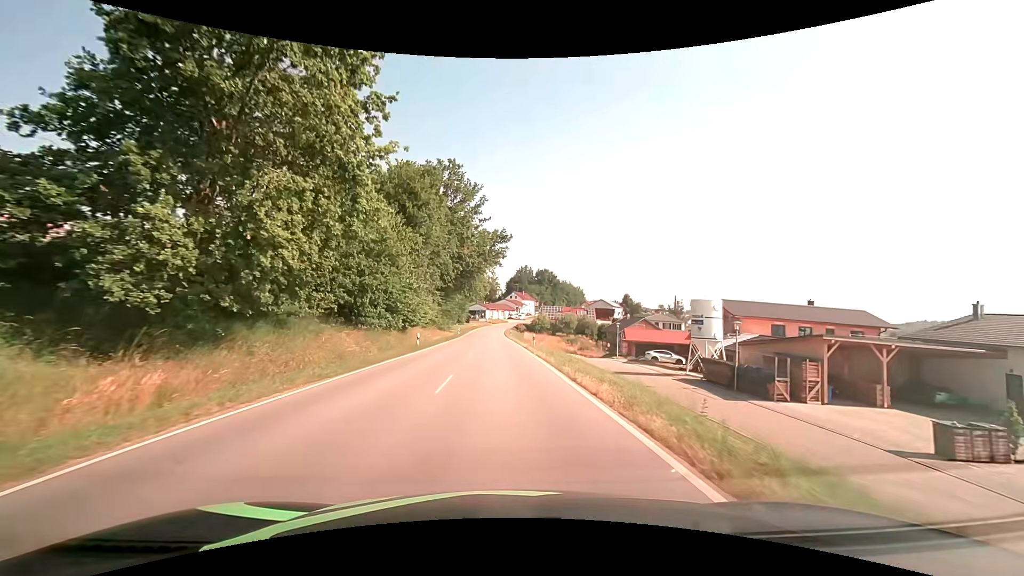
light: Day
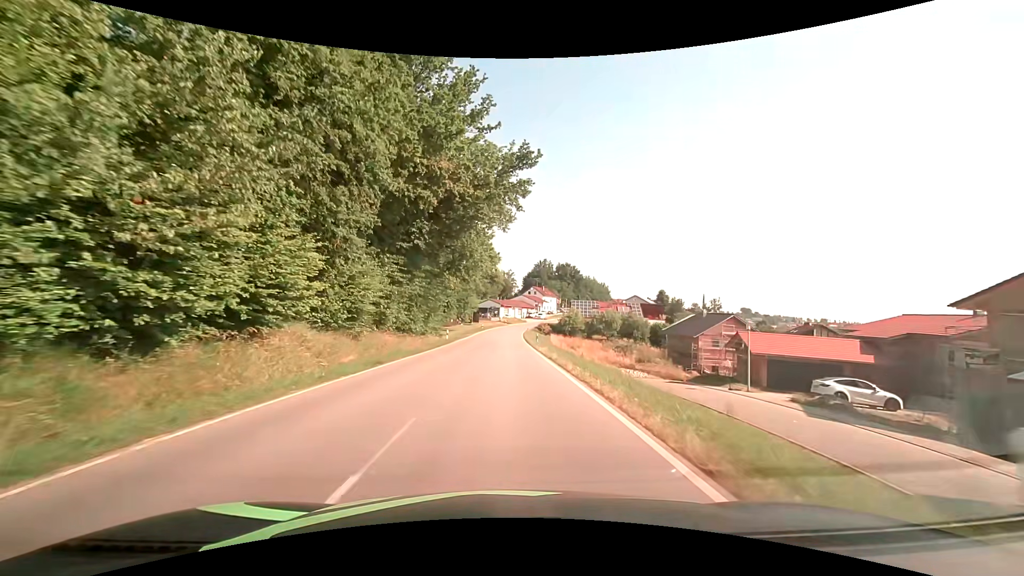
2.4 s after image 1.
(-0.6, +30.7) m; -2°
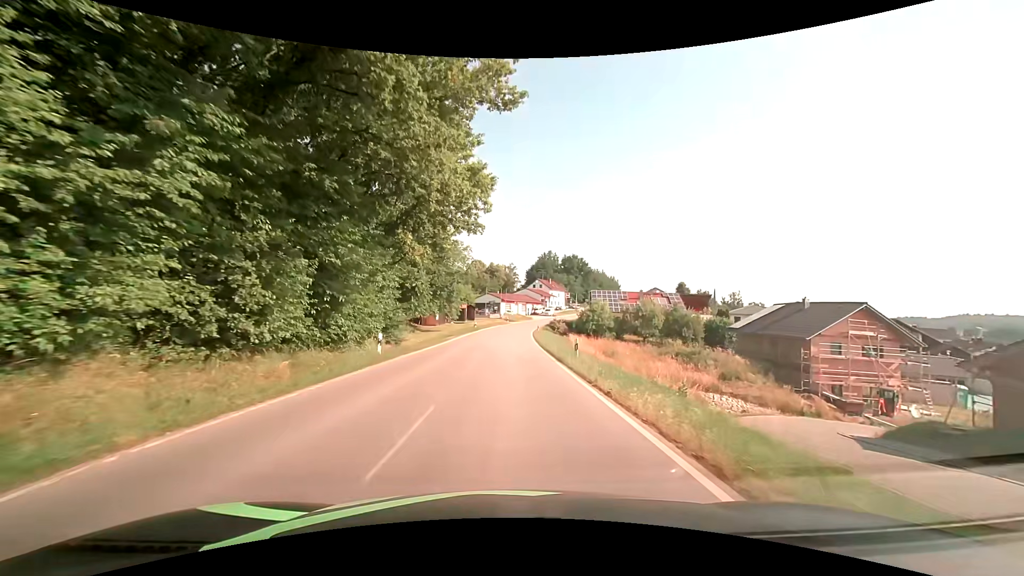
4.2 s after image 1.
(0.0, +22.9) m; 0°
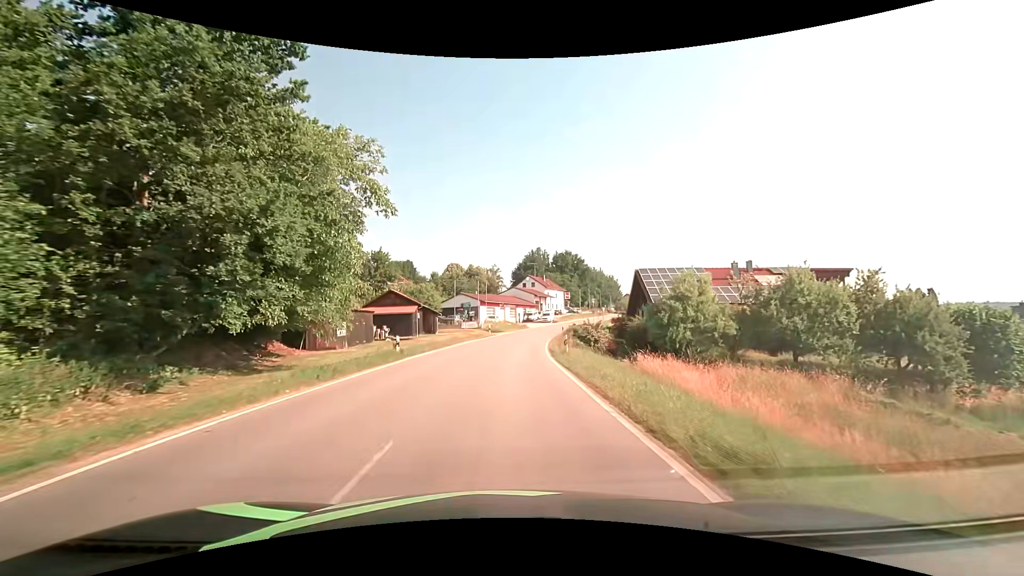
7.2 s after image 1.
(+0.4, +38.1) m; +2°
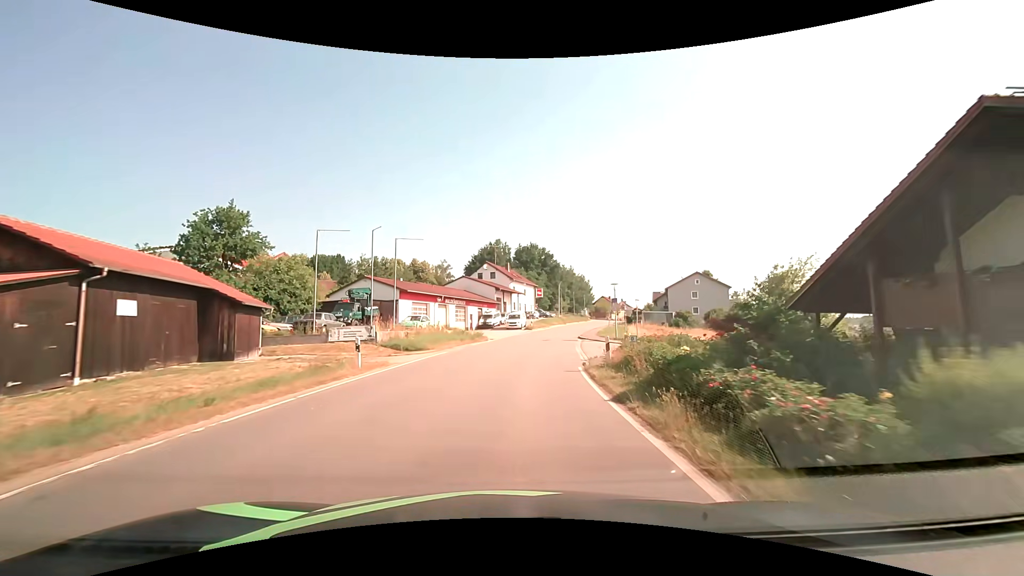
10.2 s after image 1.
(+1.0, +37.6) m; +5°
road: tertiary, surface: asphalt
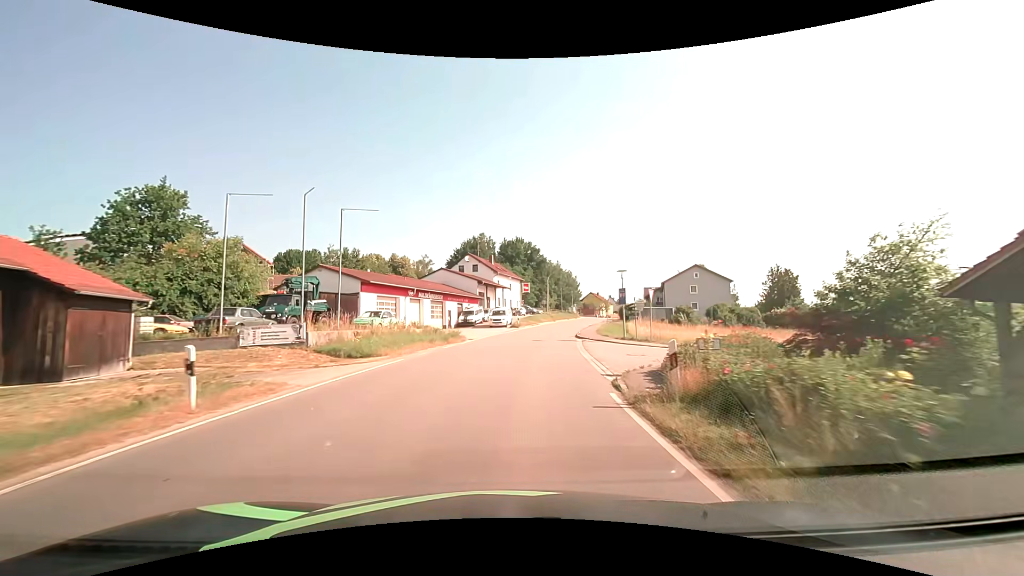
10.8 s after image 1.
(+0.1, +7.5) m; +2°
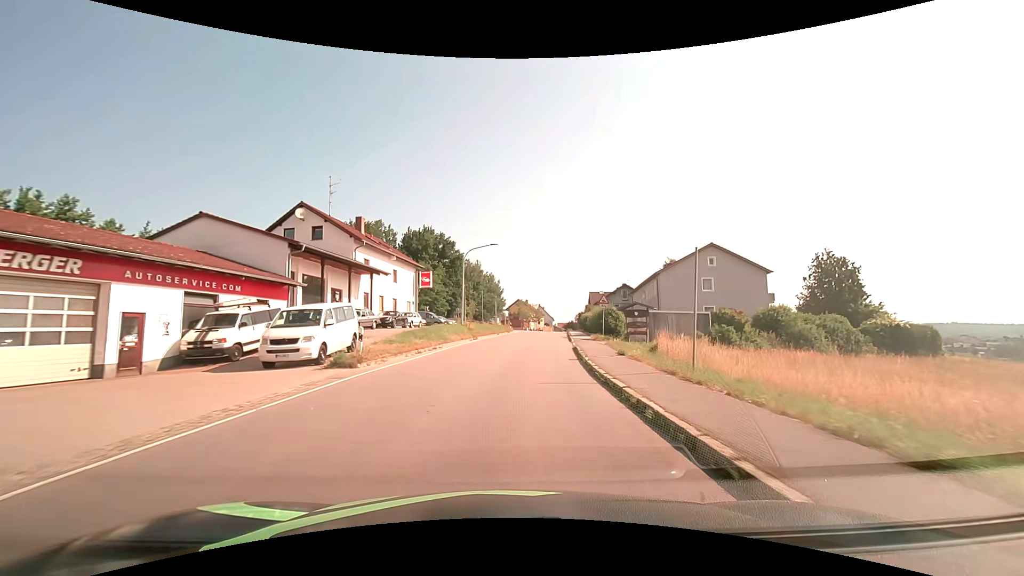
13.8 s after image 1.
(+3.0, +37.2) m; +9°
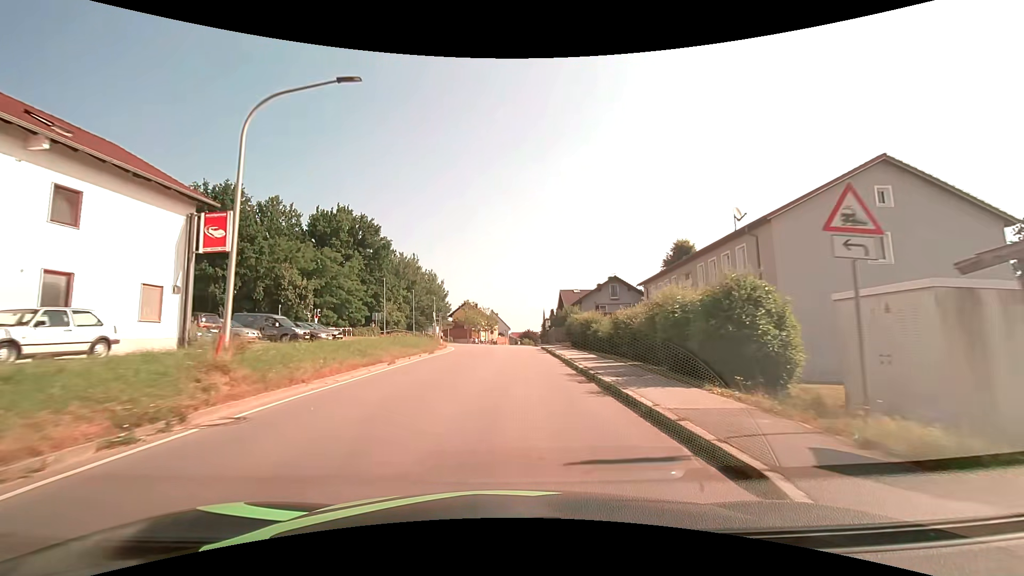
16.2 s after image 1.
(+1.7, +29.7) m; +6°
(0, +10) (0, +20) (0, +30) (+1, +40) (+1, +50) (+1, +60) (+2, +70) (+2, +80) (+3, +90) (+4, +100) m
